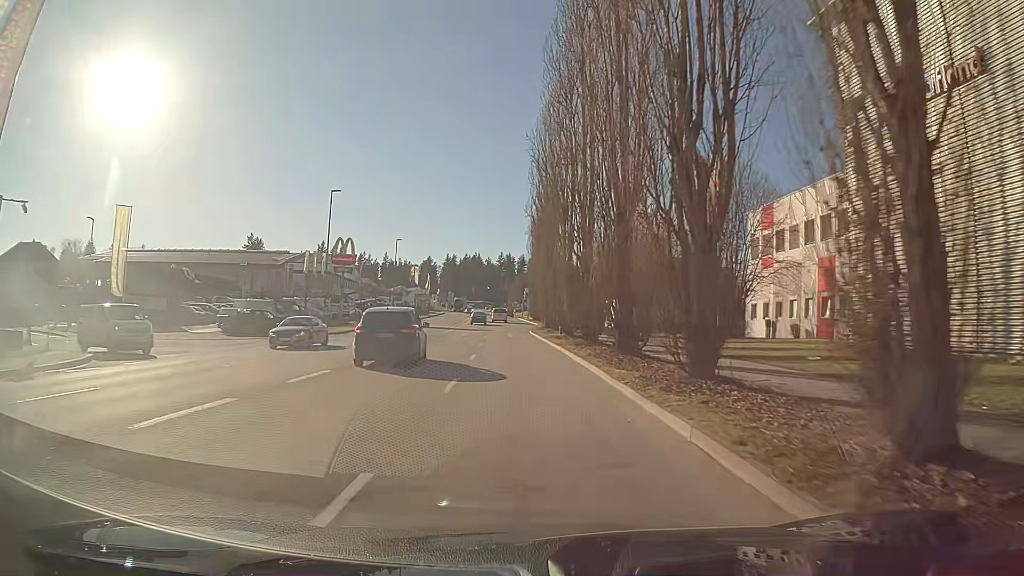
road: tertiary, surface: asphalt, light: Day
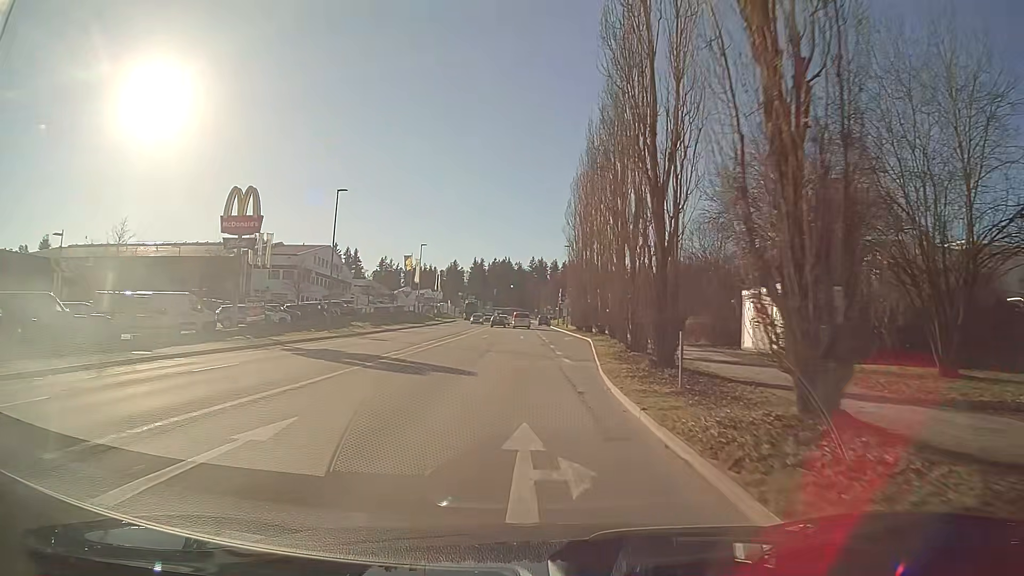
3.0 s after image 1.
(-0.9, +38.0) m; -2°
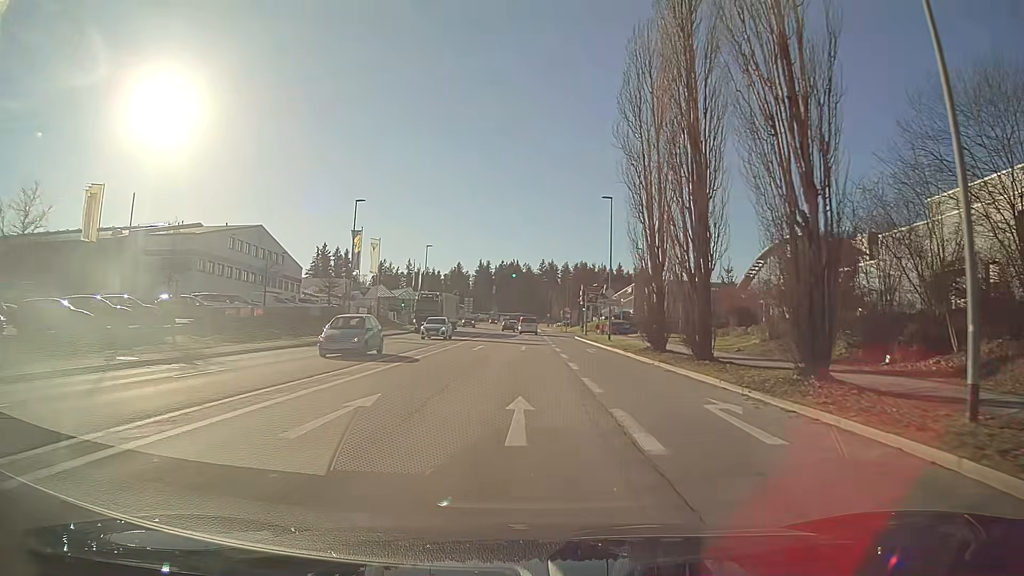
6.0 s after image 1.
(-0.6, +37.5) m; -1°
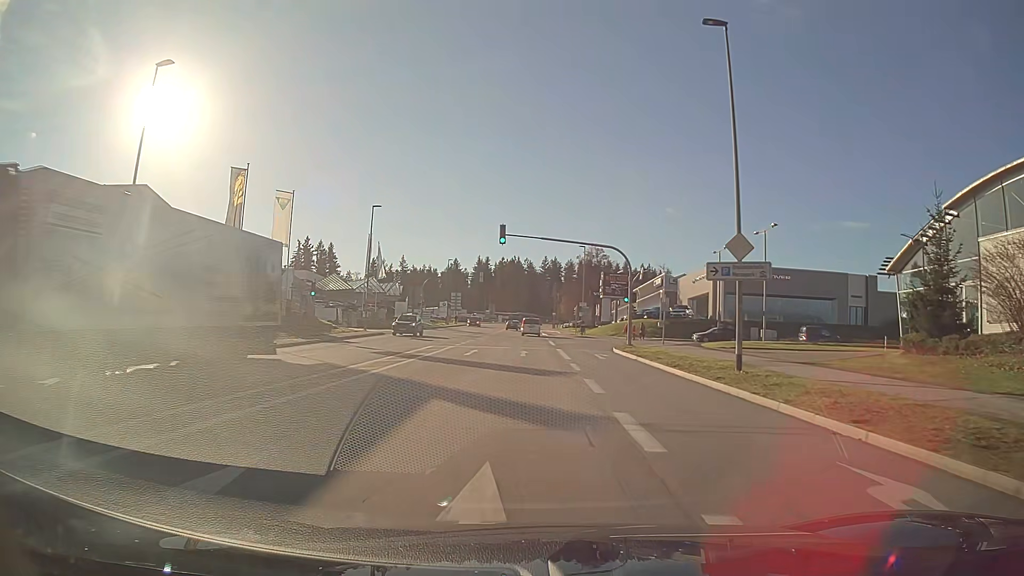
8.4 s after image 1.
(-0.1, +30.4) m; 0°
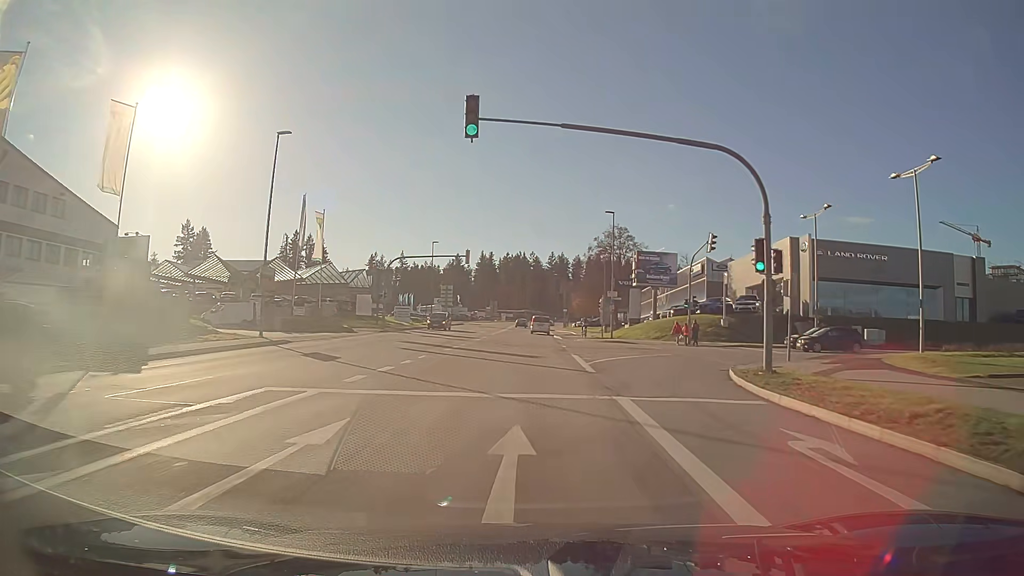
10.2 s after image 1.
(-0.1, +22.9) m; -1°
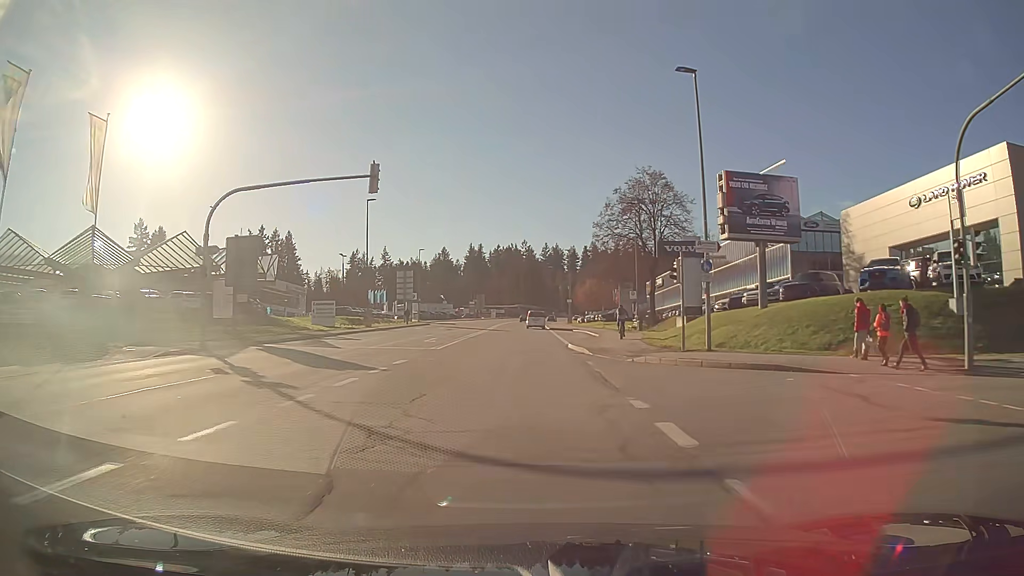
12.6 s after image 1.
(+0.1, +30.8) m; +1°
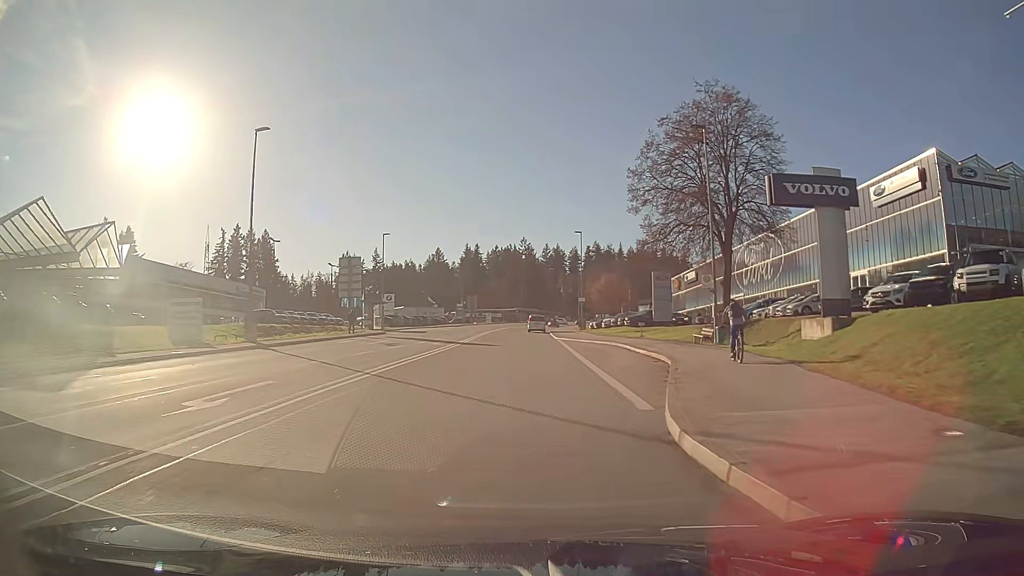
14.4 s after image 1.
(0.0, +23.3) m; 0°
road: secondary
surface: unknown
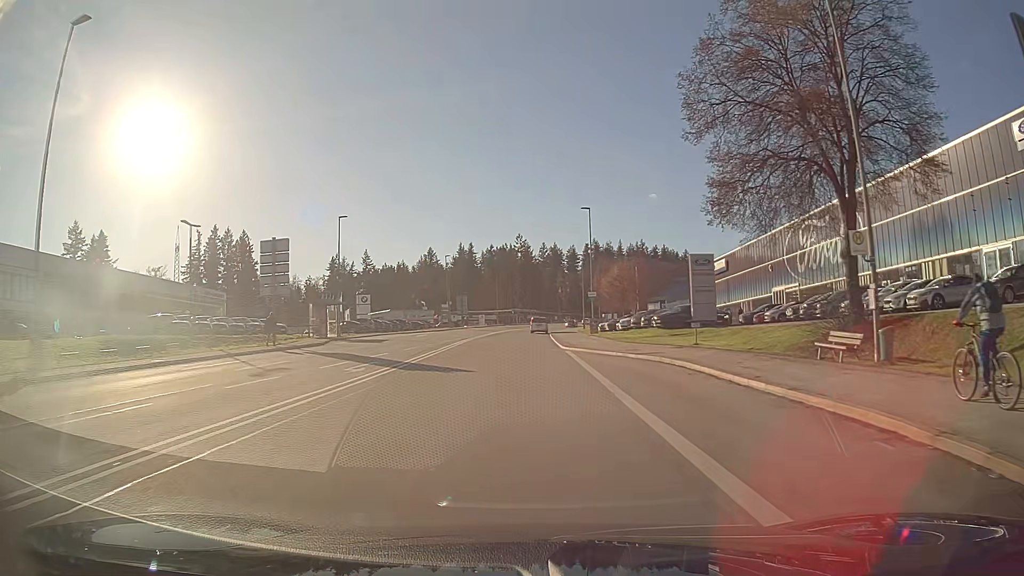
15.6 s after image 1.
(0.0, +15.6) m; 0°
(0, +10) (0, +20) (0, +30) (0, +40) (0, +50) (0, +60) (0, +70) (+1, +80) (+1, +90) (+2, +100) m
